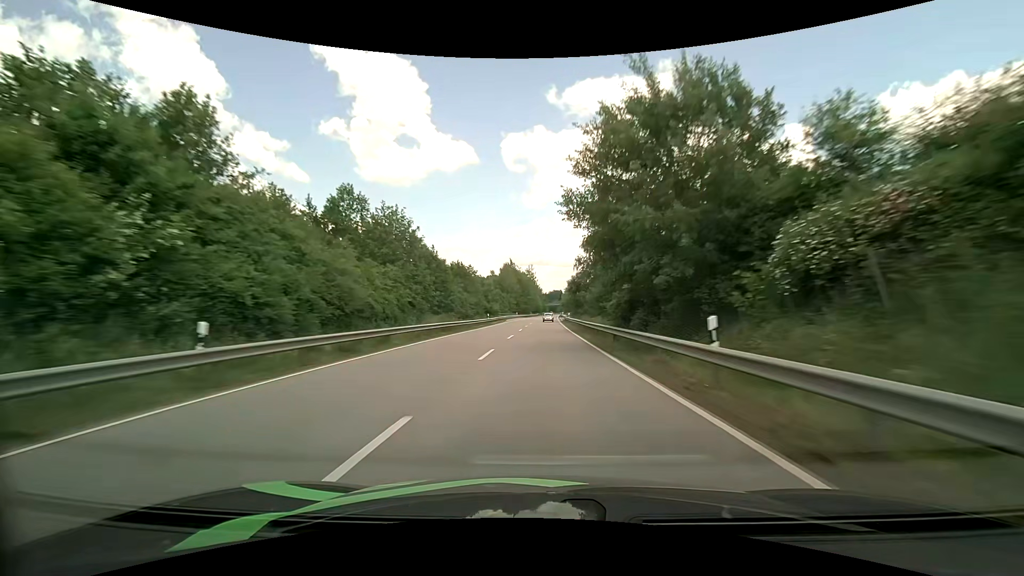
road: primary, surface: asphalt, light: Day
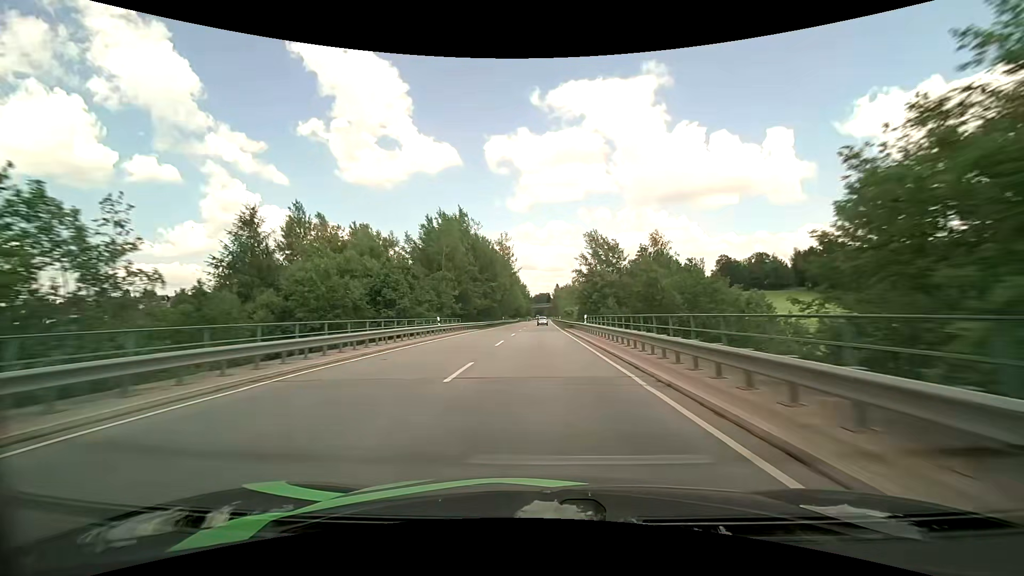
(+1.1, +75.7) m; +1°
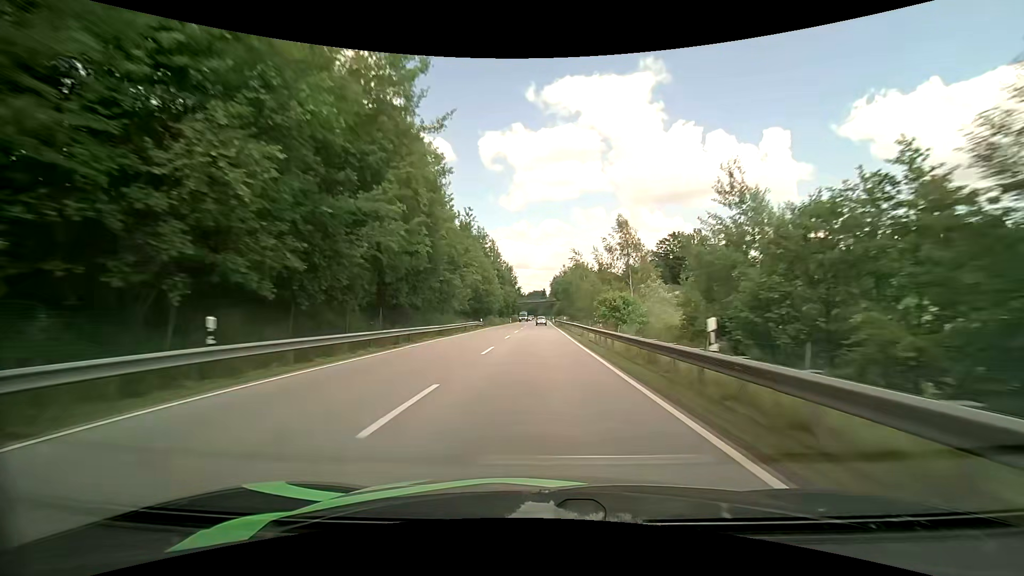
(+0.8, +75.8) m; +1°
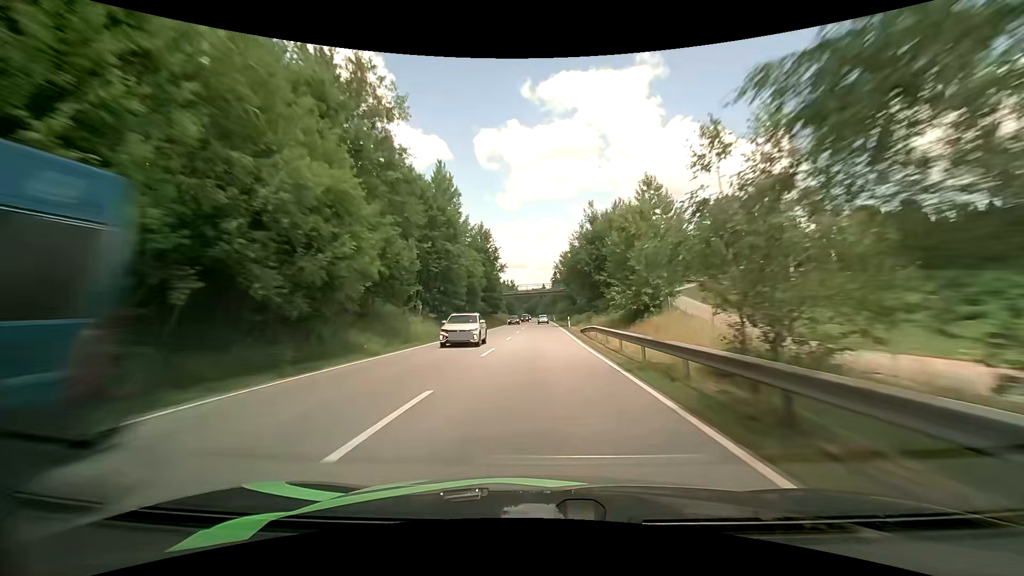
(+0.3, +60.0) m; 0°
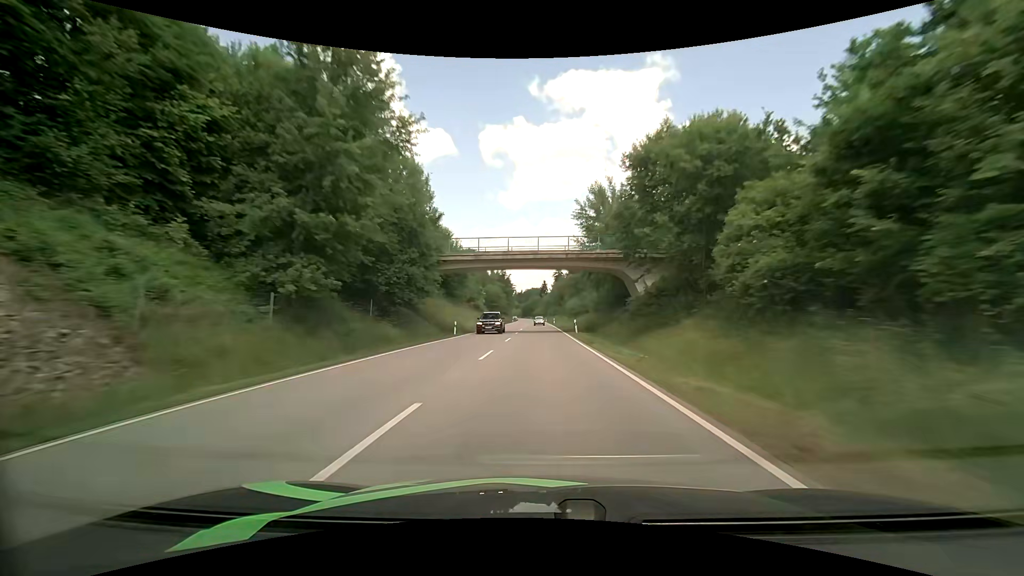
(+0.1, +60.8) m; 0°
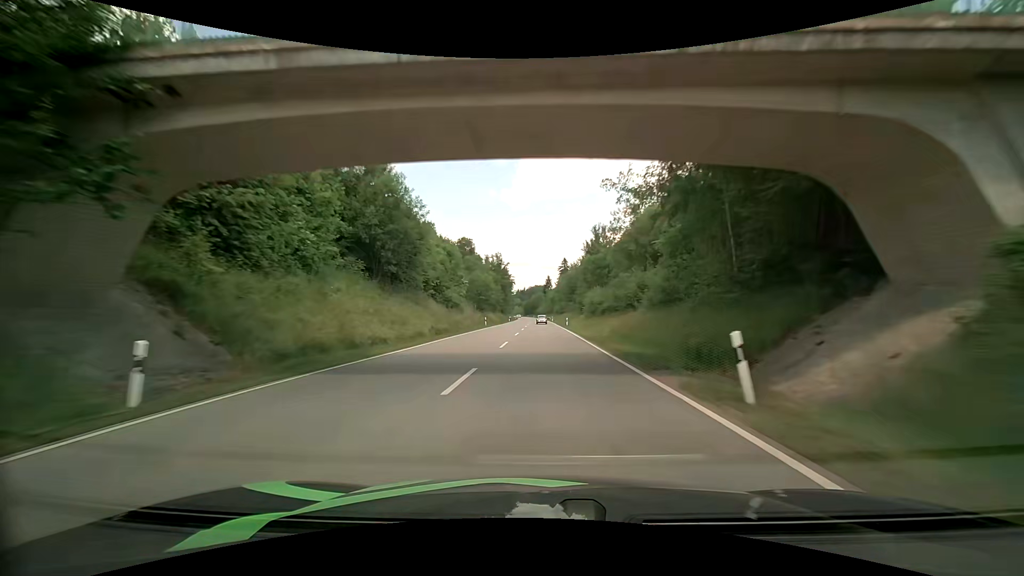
(+0.1, +30.8) m; 0°
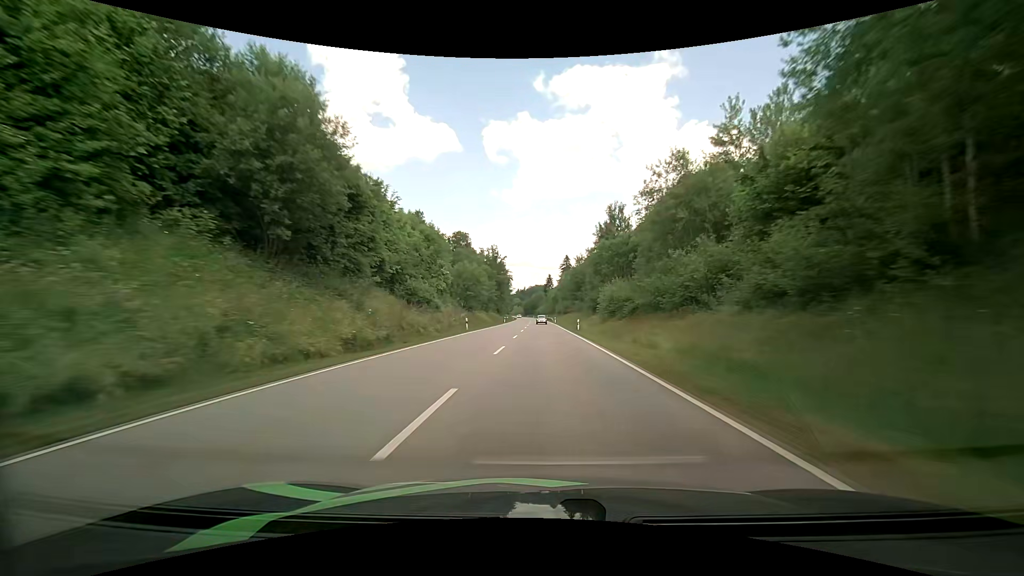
(0.0, +15.5) m; 0°
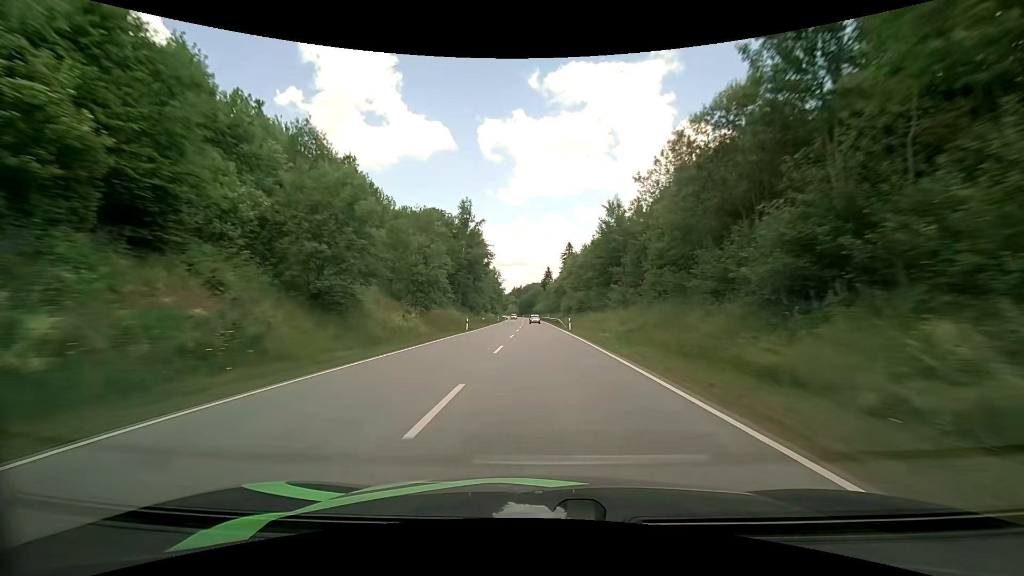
(+0.3, +46.9) m; 0°
(0, +10) (0, +20) (0, +30) (0, +40) (0, +50) (0, +60) (0, +70) (-1, +80) (-1, +90) (-1, +100) m
